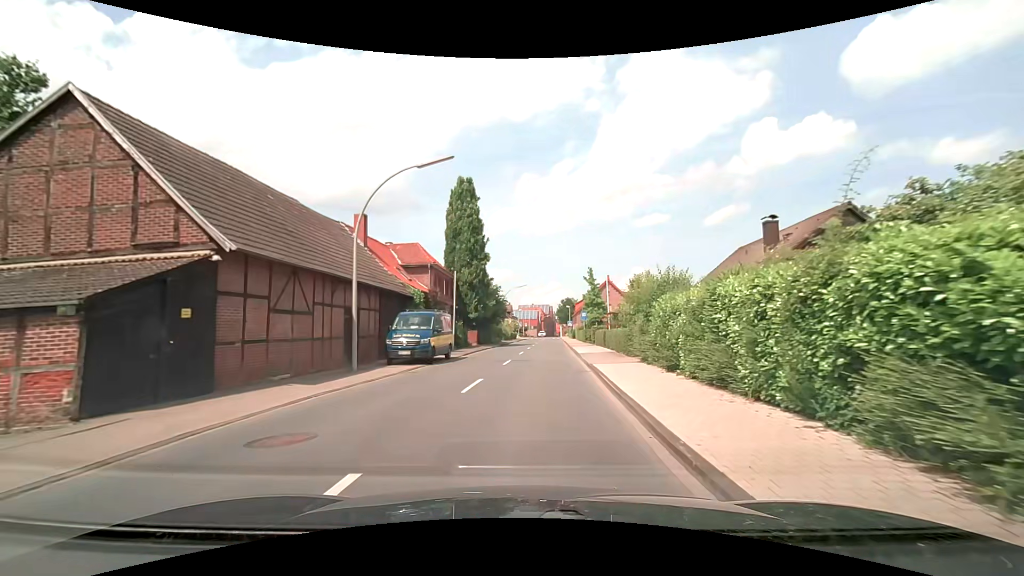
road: secondary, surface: asphalt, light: Day
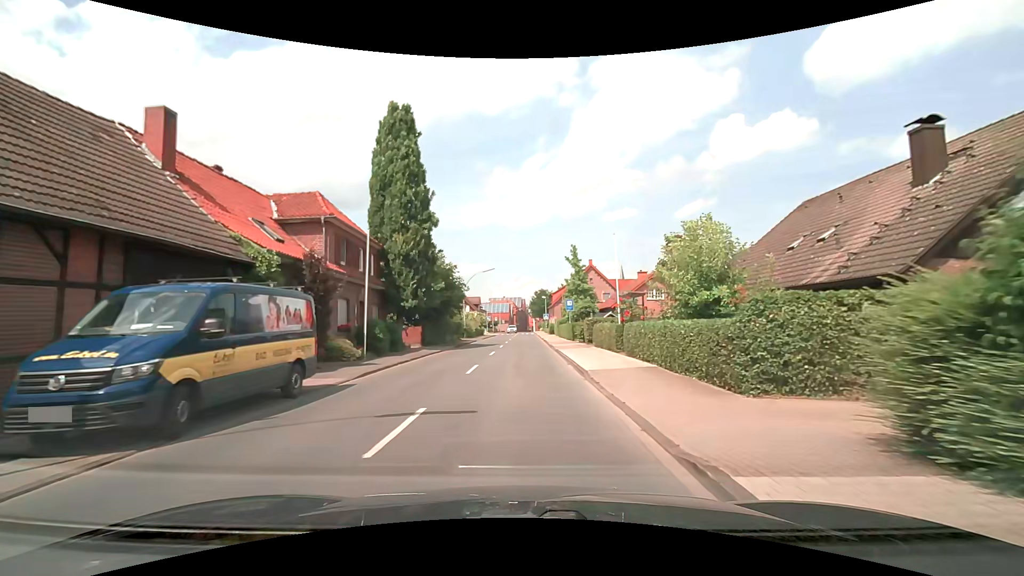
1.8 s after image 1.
(+0.5, +14.3) m; +3°
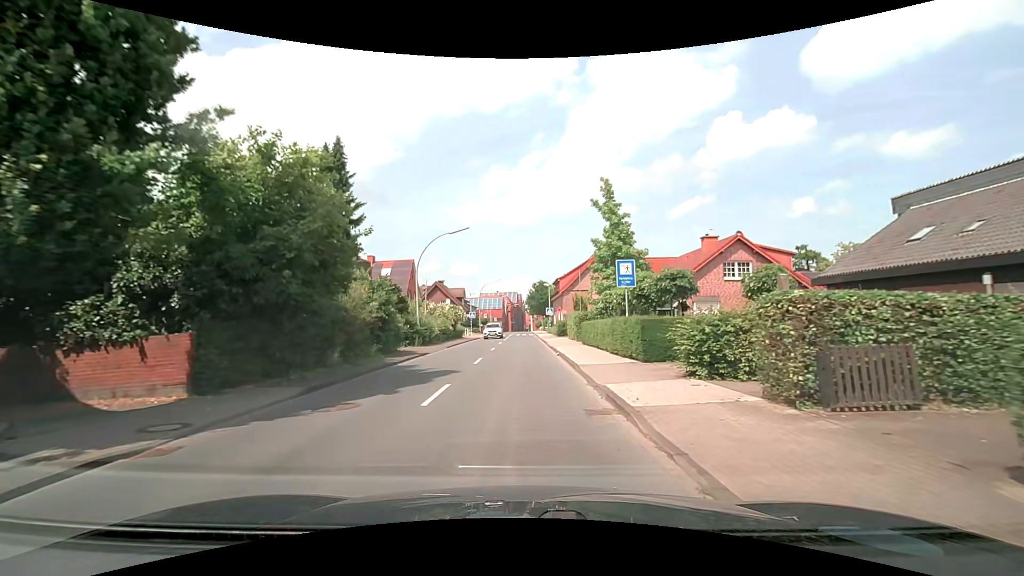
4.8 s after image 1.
(+0.2, +23.7) m; +1°
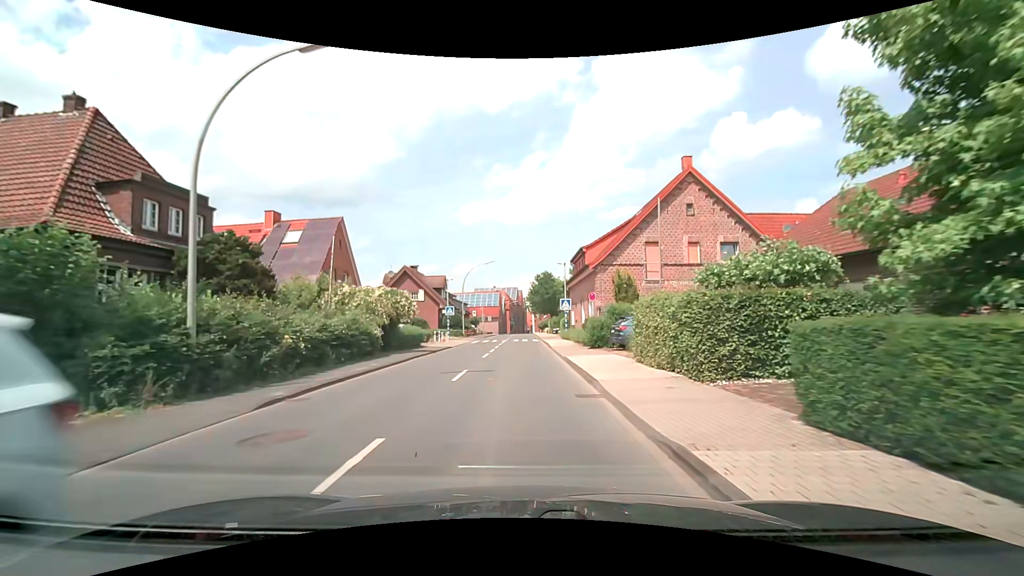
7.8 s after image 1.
(-0.1, +23.3) m; 0°
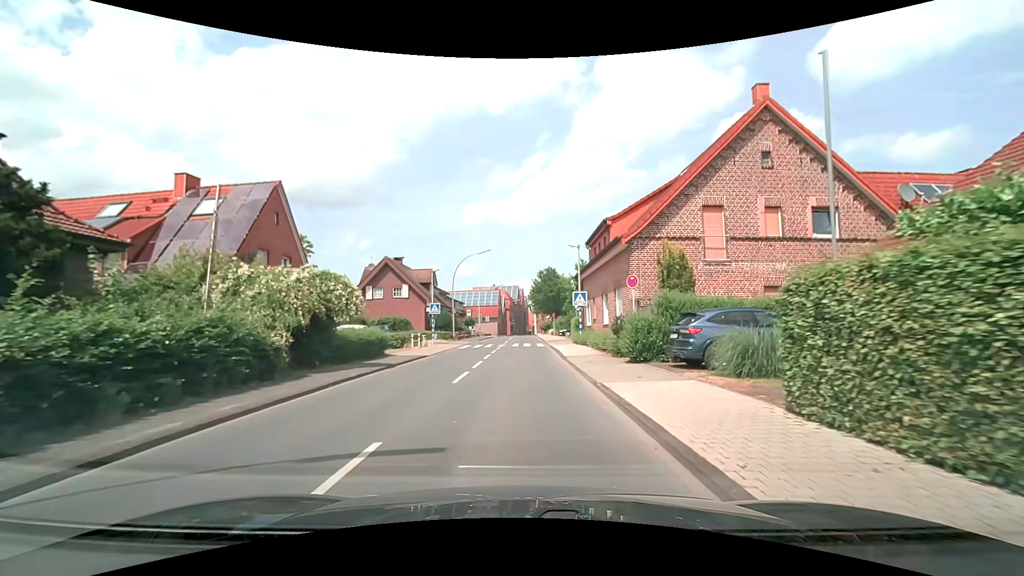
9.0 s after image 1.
(0.0, +9.3) m; 0°
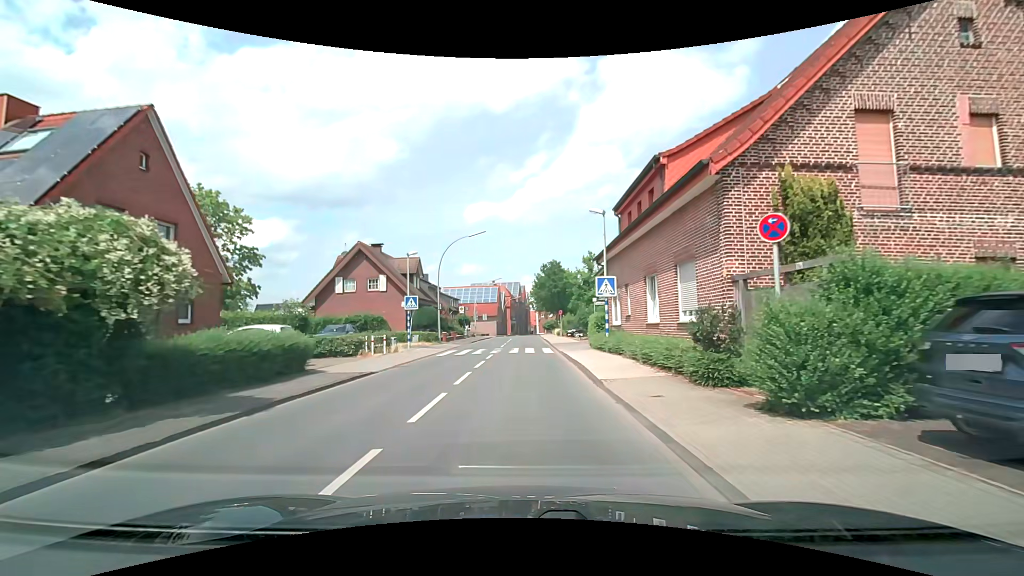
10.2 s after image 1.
(0.0, +9.3) m; -1°
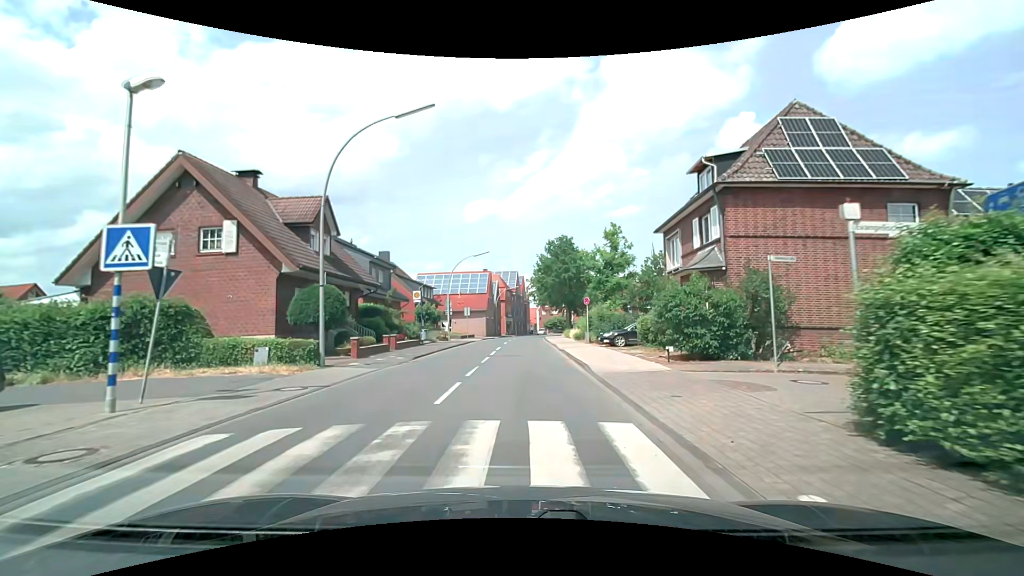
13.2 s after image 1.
(+0.1, +23.2) m; +1°
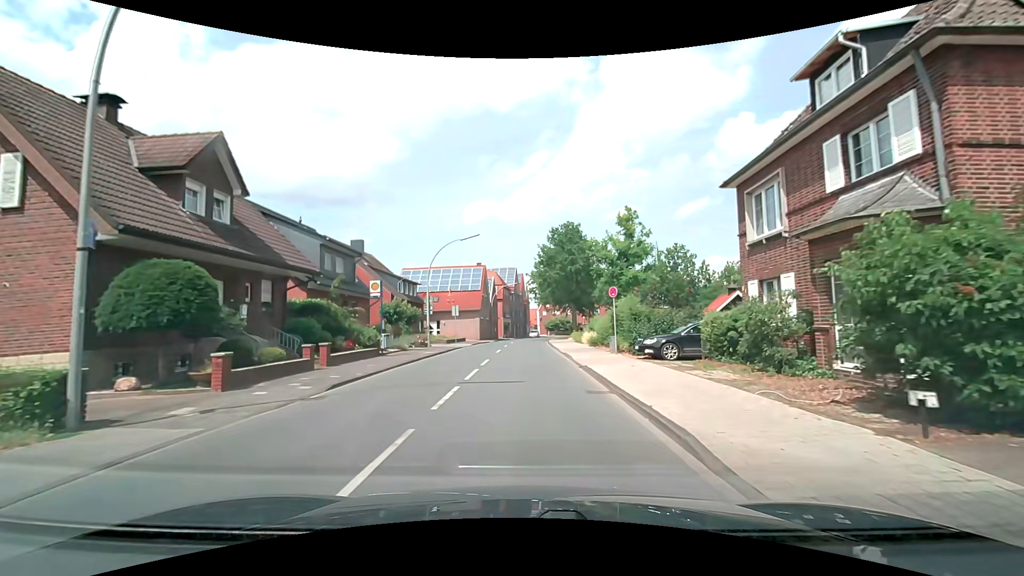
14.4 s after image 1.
(0.0, +9.3) m; -1°
(0, +10) (0, +20) (0, +30) (+1, +40) (+1, +50) (+2, +60) (+3, +70) (+4, +80) (+5, +90) (+6, +100) m
